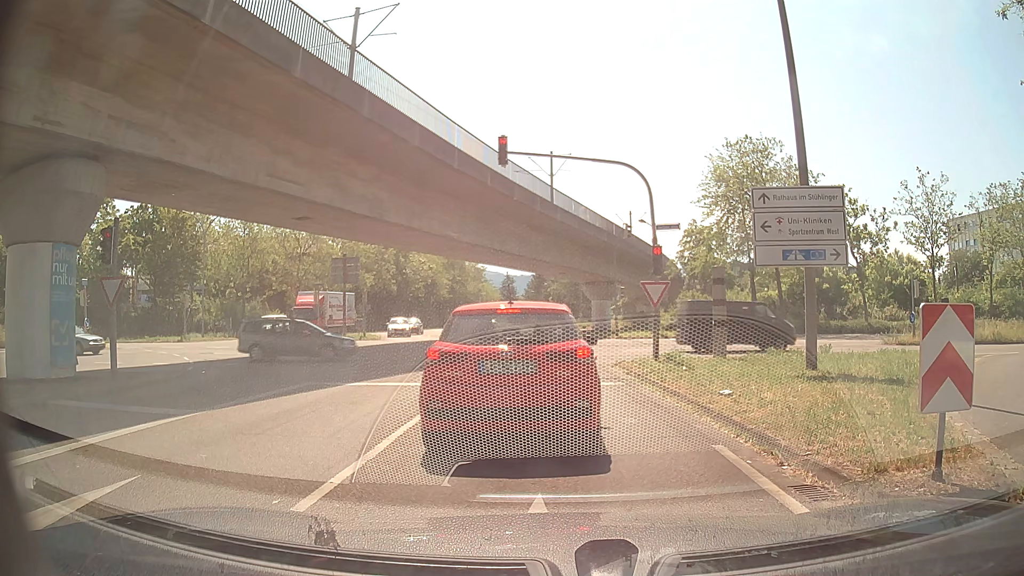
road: tertiary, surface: asphalt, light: Day
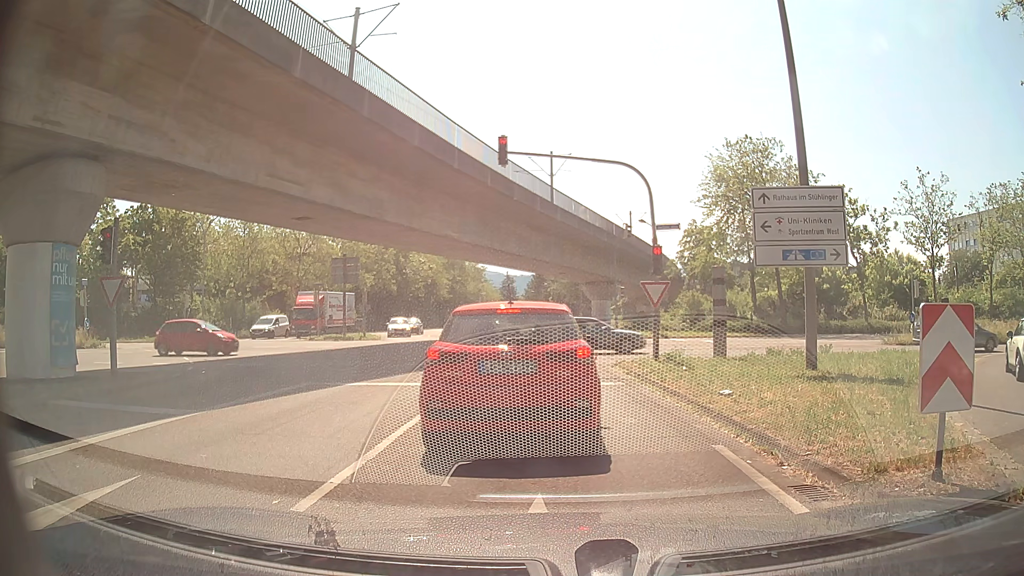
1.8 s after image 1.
(0.0, 0.0) m; 0°
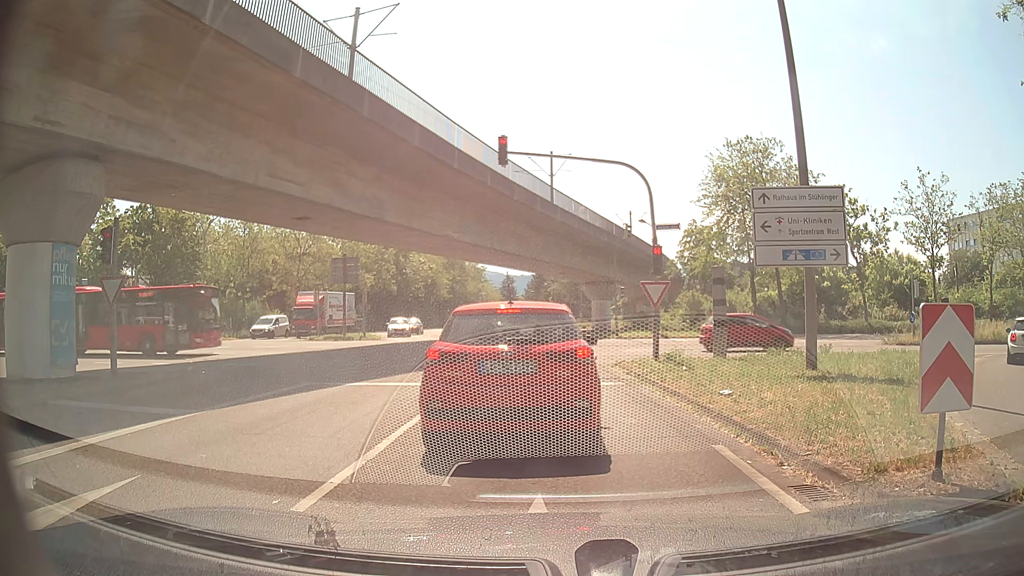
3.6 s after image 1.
(0.0, 0.0) m; 0°
